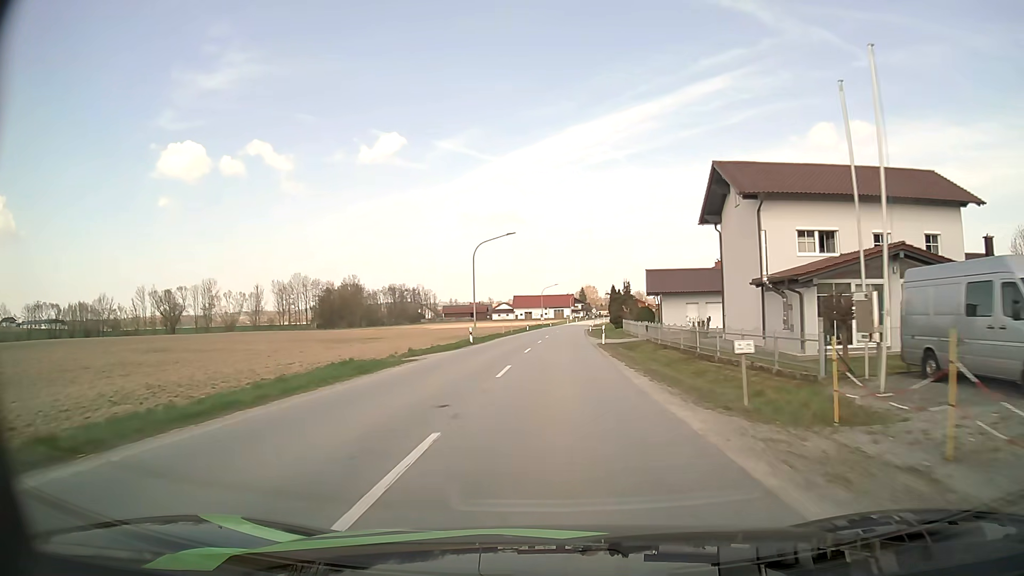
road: secondary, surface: asphalt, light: Day
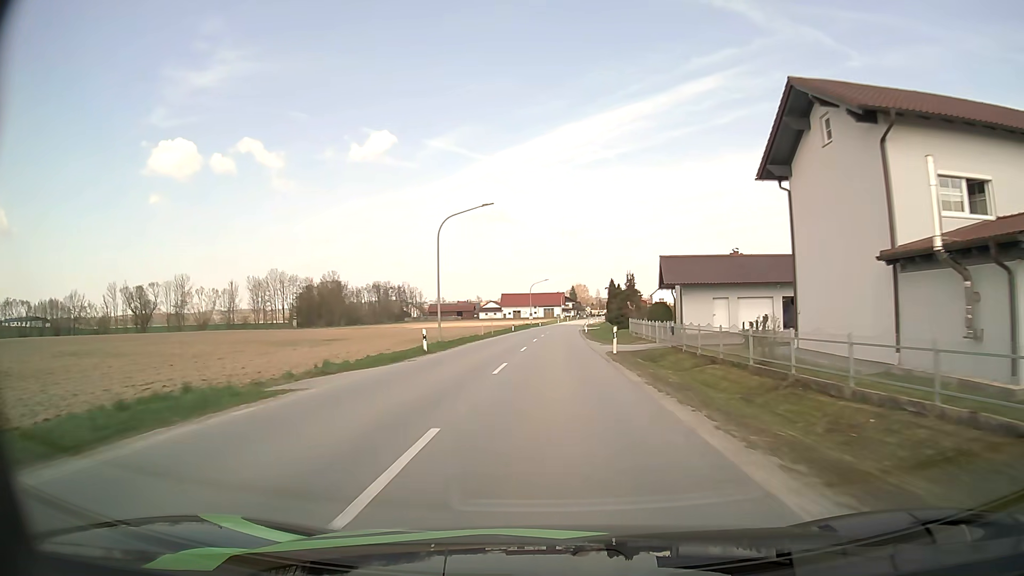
(+0.1, +11.8) m; +1°
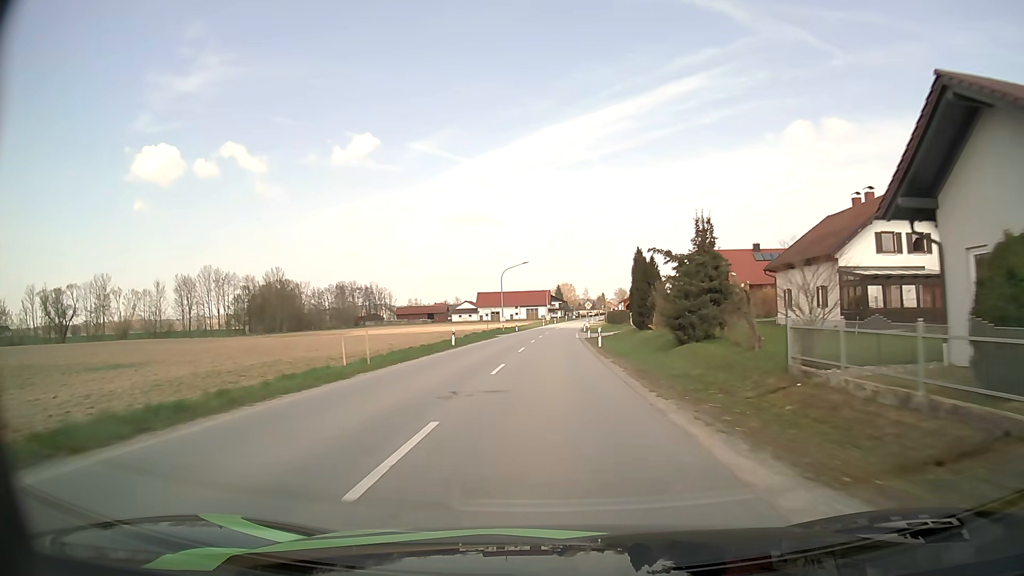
(+0.5, +35.3) m; +1°
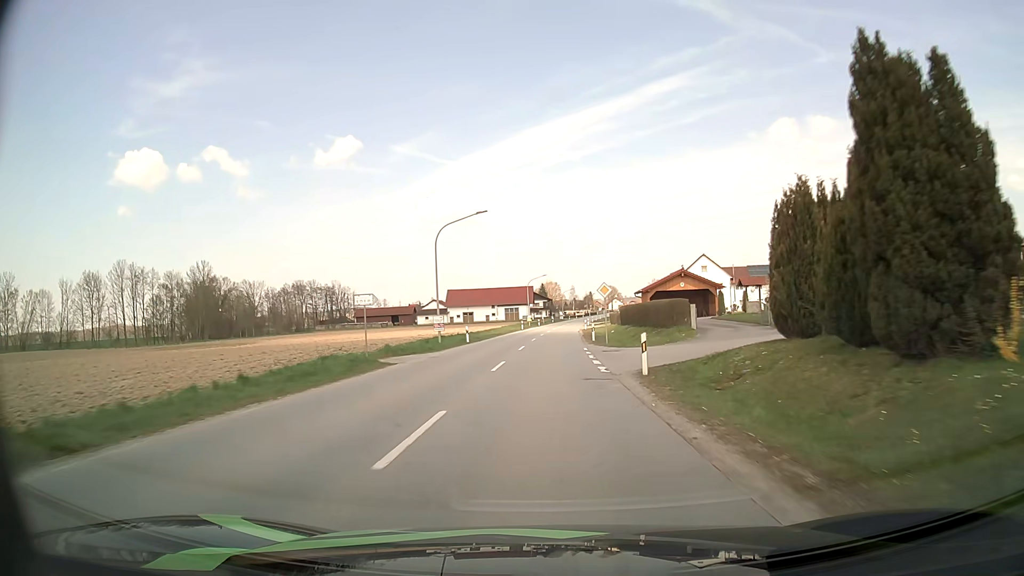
(+0.3, +34.8) m; +1°
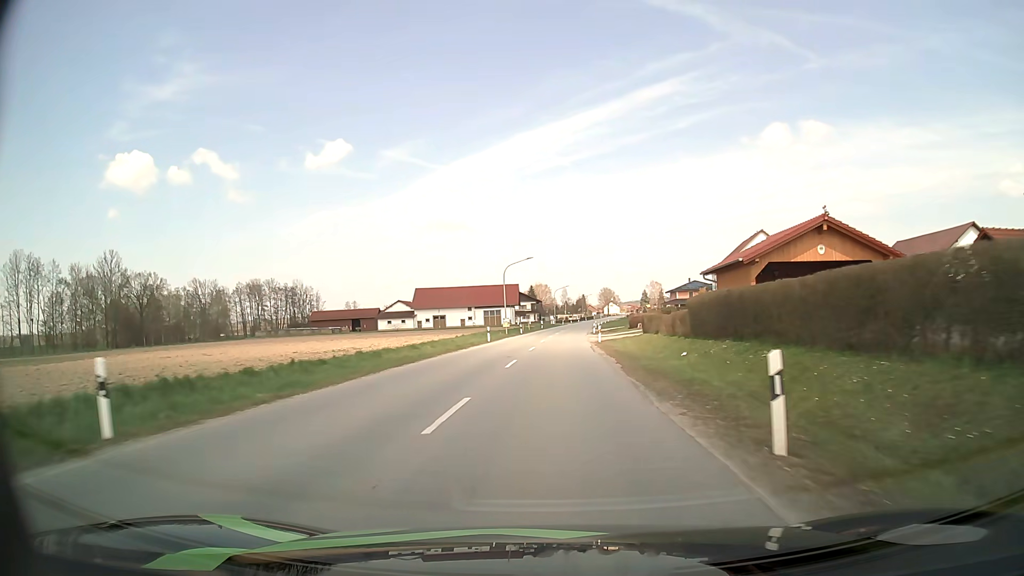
(+0.4, +34.0) m; +1°
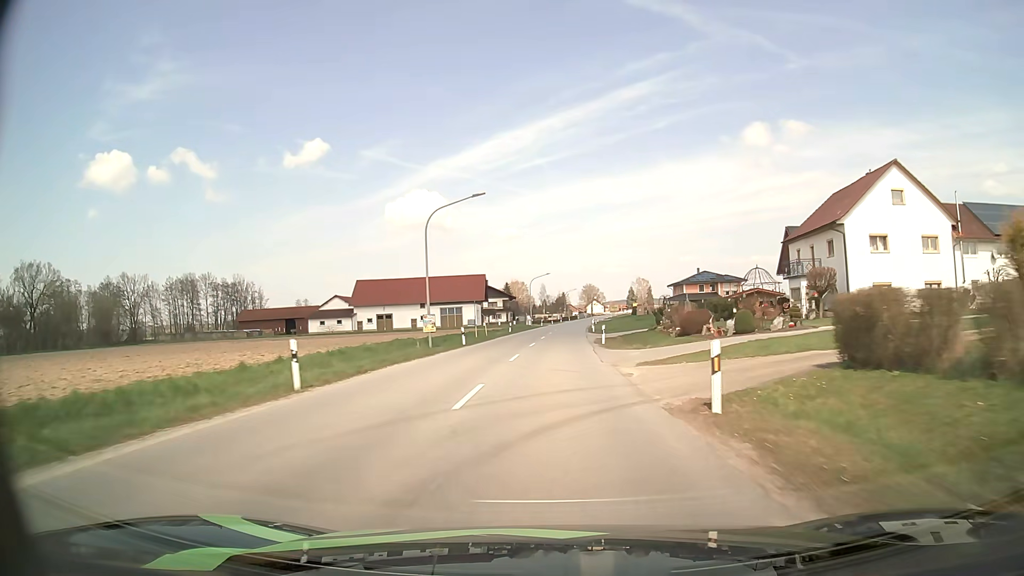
(+0.6, +33.9) m; +2°
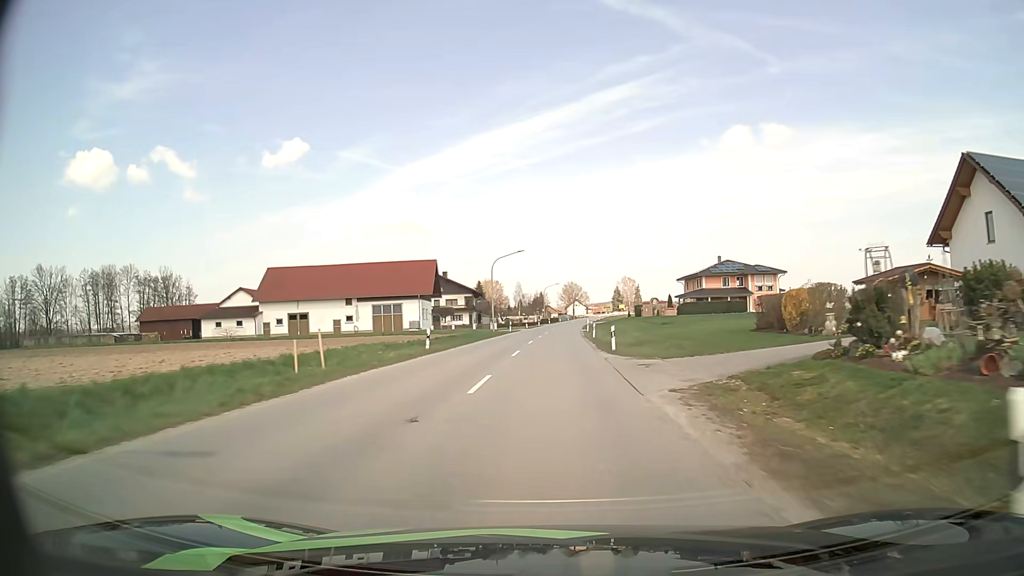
(+0.5, +34.0) m; +2°
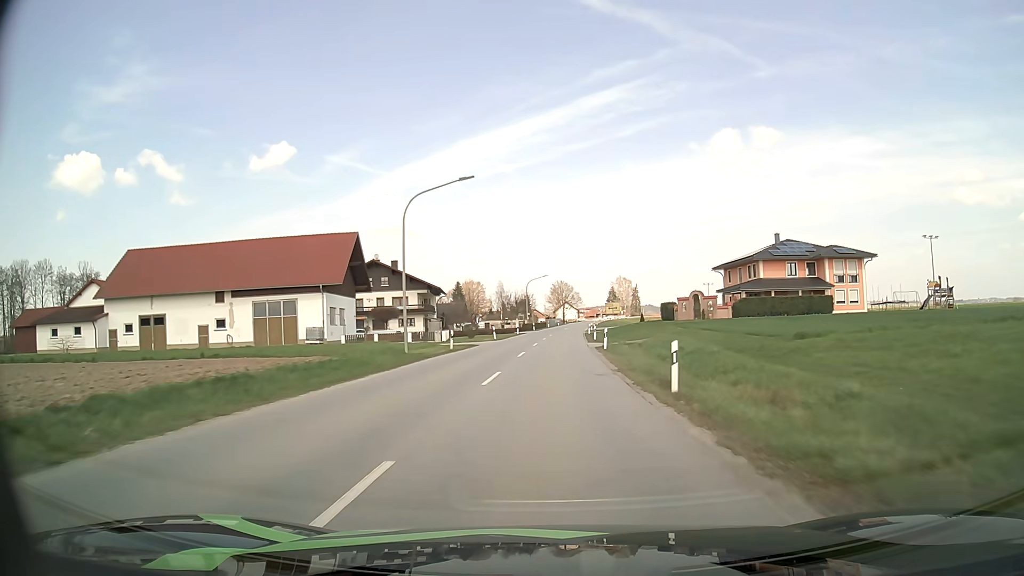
(+0.5, +33.6) m; +1°
(0, +10) (0, +20) (0, +30) (+1, +40) (+1, +50) (+1, +60) (+2, +70) (+3, +80) (+3, +90) (+4, +100) m
